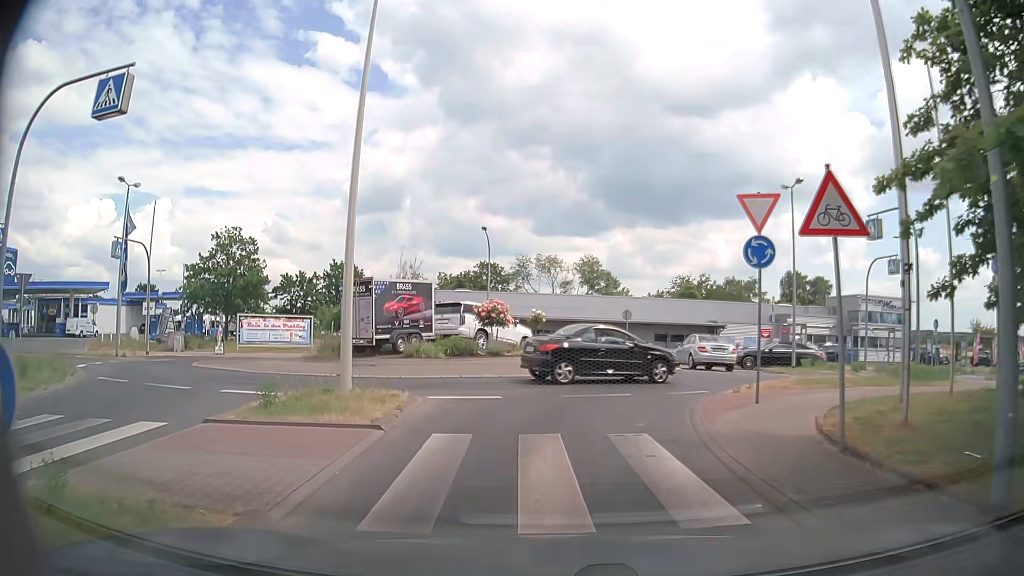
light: Day
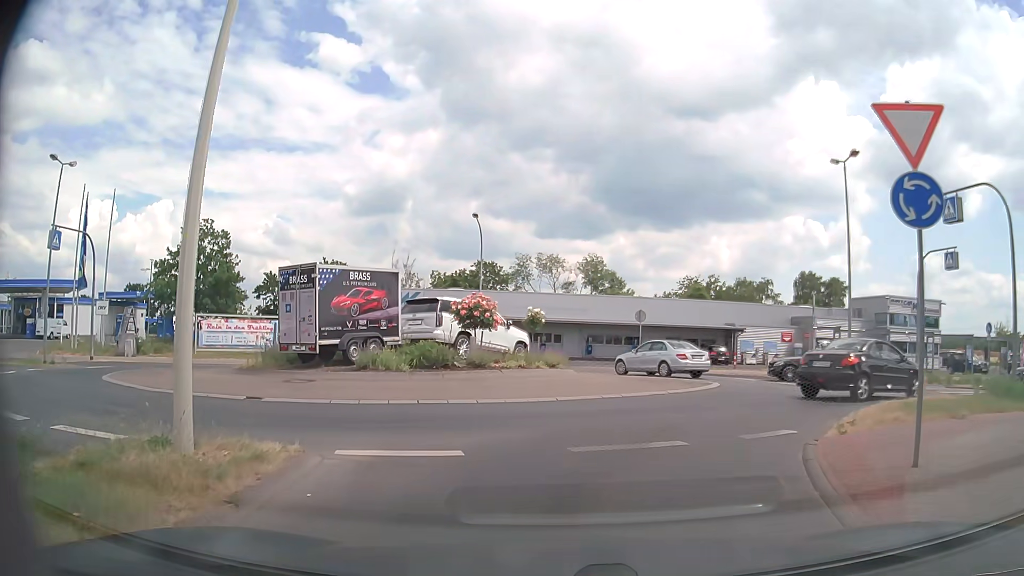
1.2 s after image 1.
(-0.2, +5.4) m; -1°
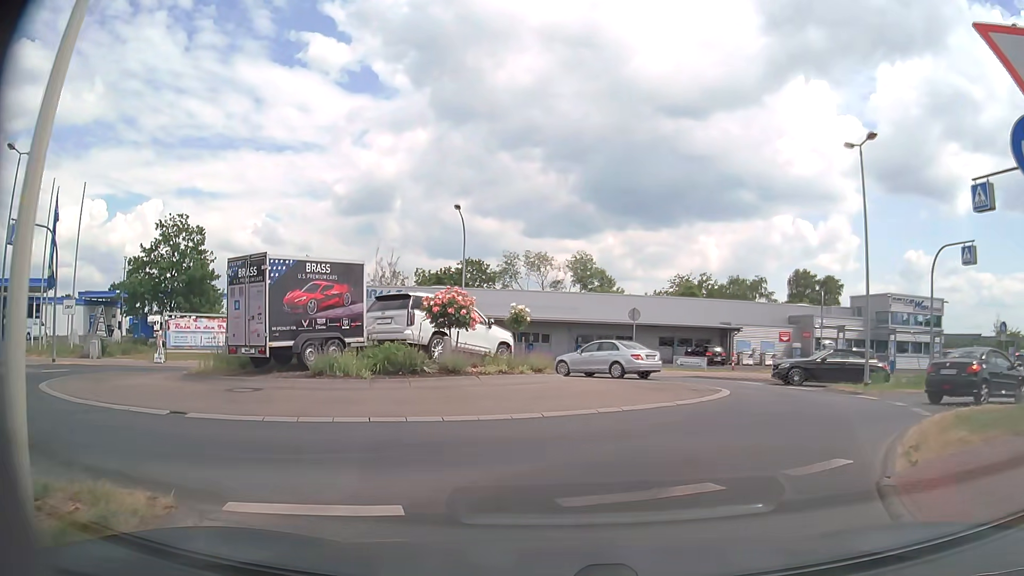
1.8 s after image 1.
(0.0, +2.2) m; +1°
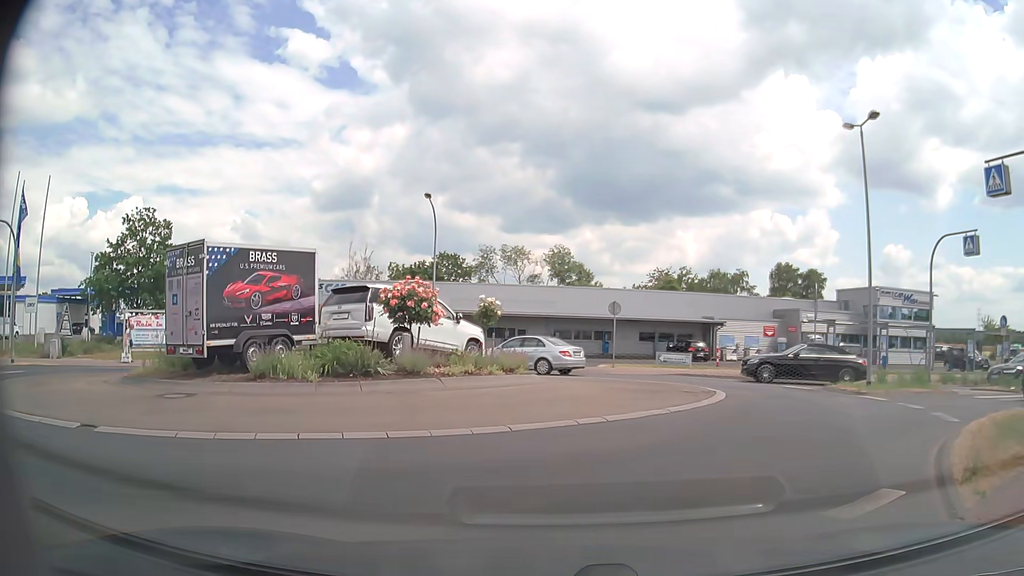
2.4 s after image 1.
(0.0, +1.6) m; +4°
